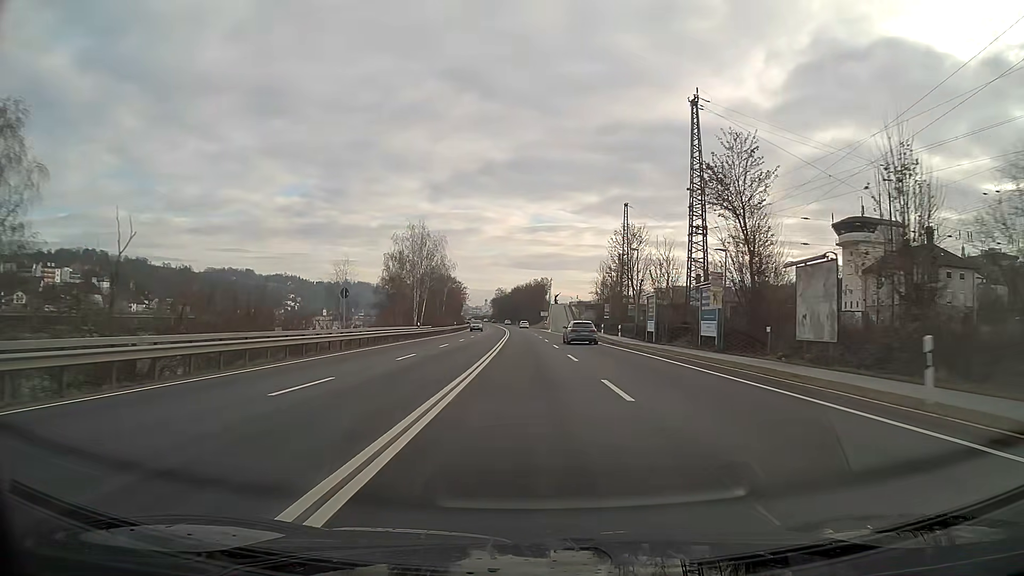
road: primary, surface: asphalt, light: Day
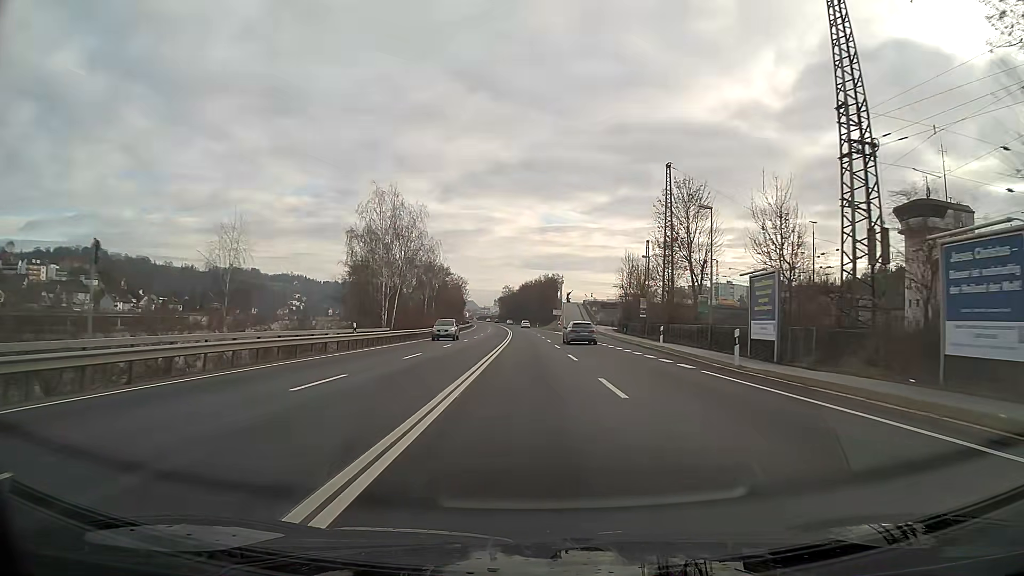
(-0.2, +23.8) m; -1°
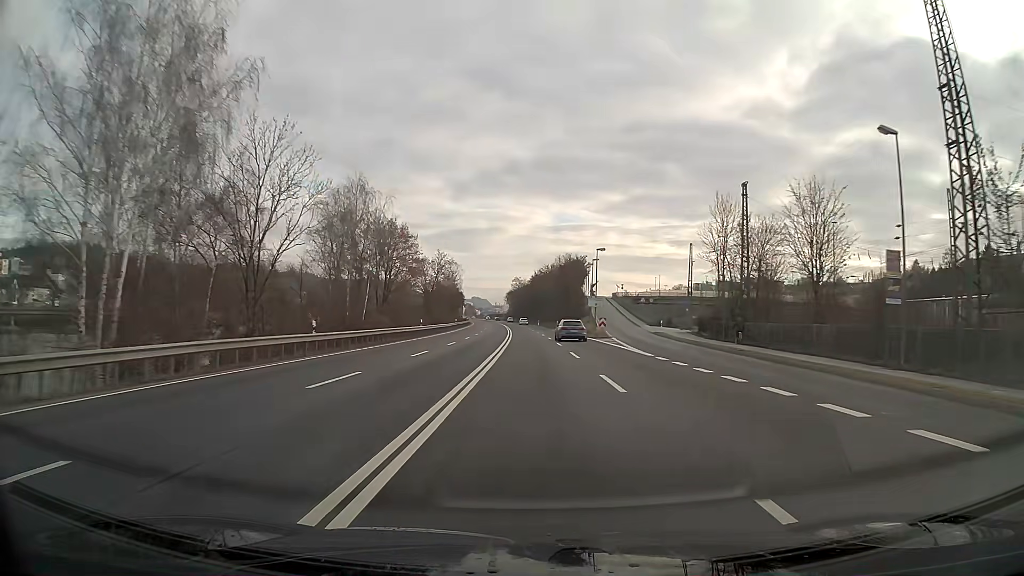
(-0.5, +47.5) m; -1°
